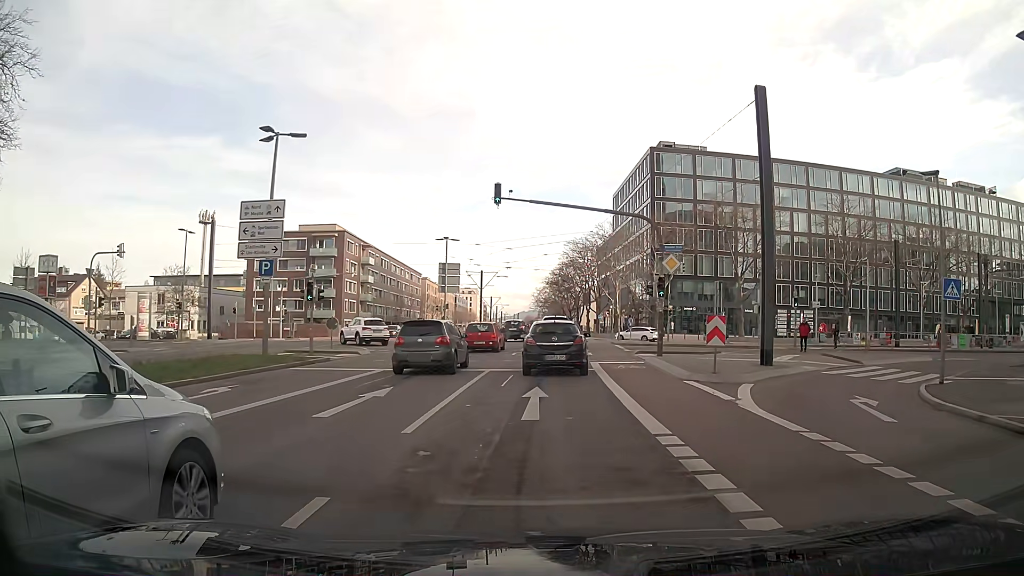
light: Day
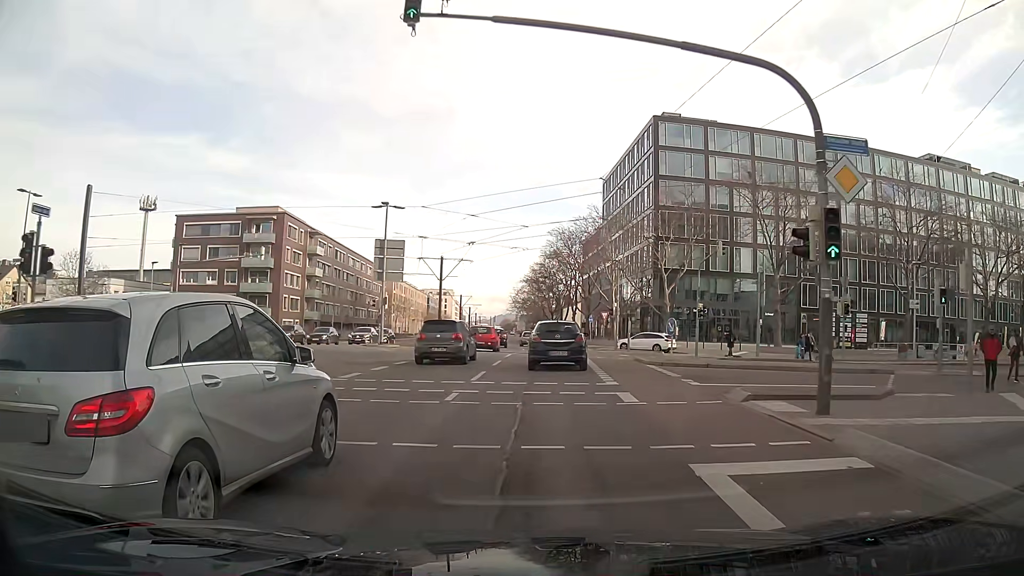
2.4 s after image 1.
(+0.3, +17.3) m; +1°
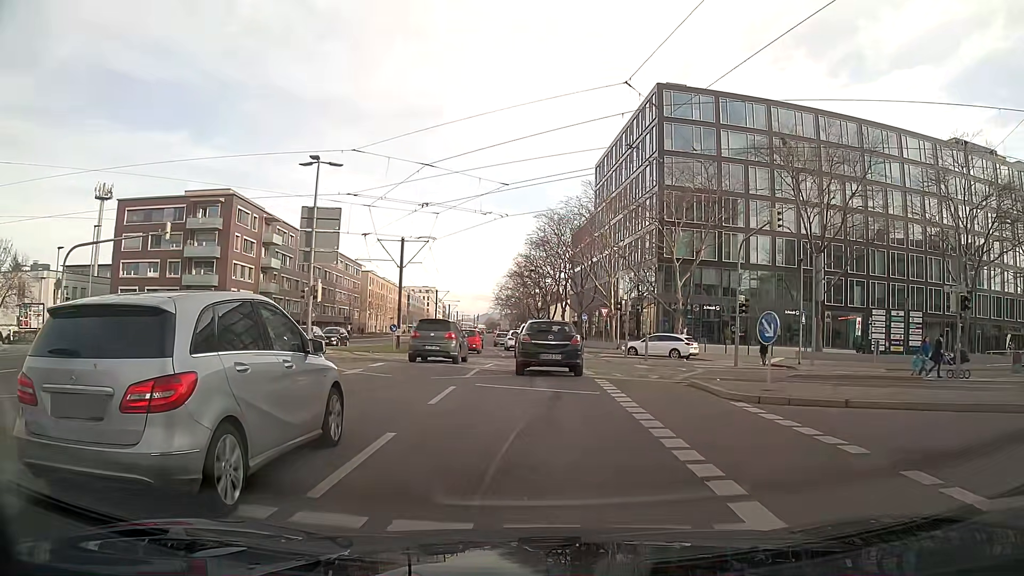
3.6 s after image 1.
(+0.2, +11.2) m; +1°
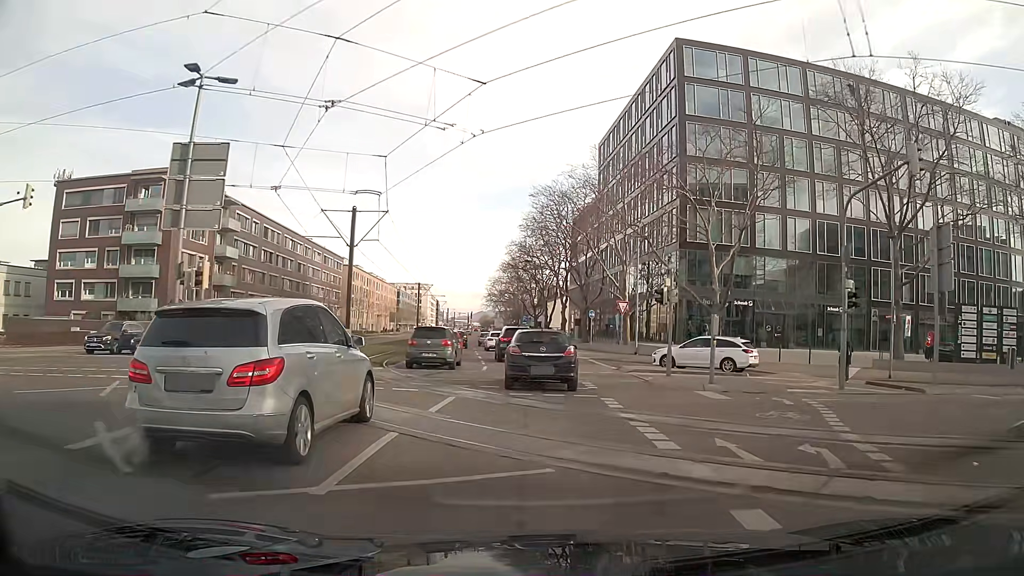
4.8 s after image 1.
(0.0, +11.4) m; 0°
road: secondary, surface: asphalt
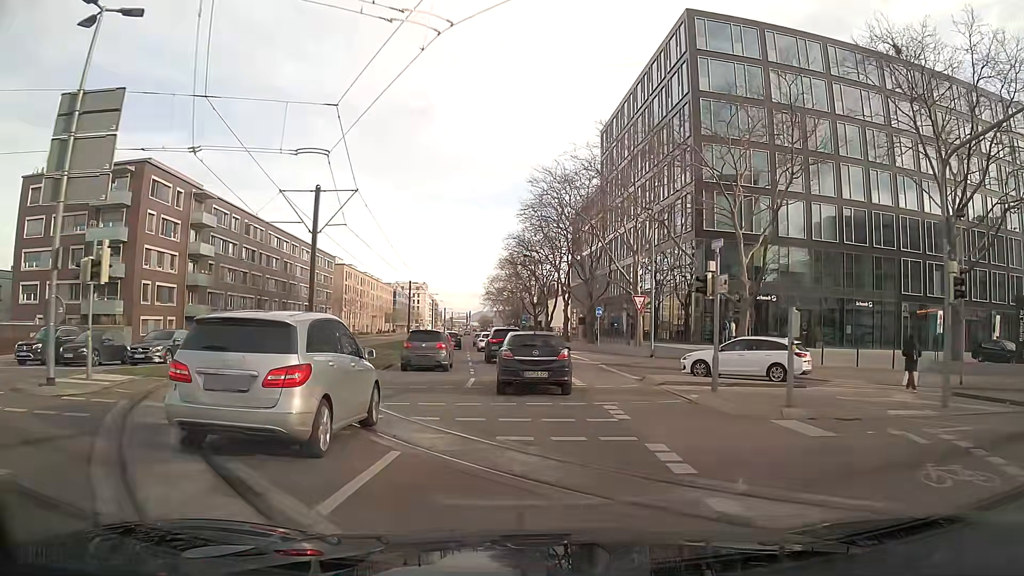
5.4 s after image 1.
(0.0, +5.6) m; 0°
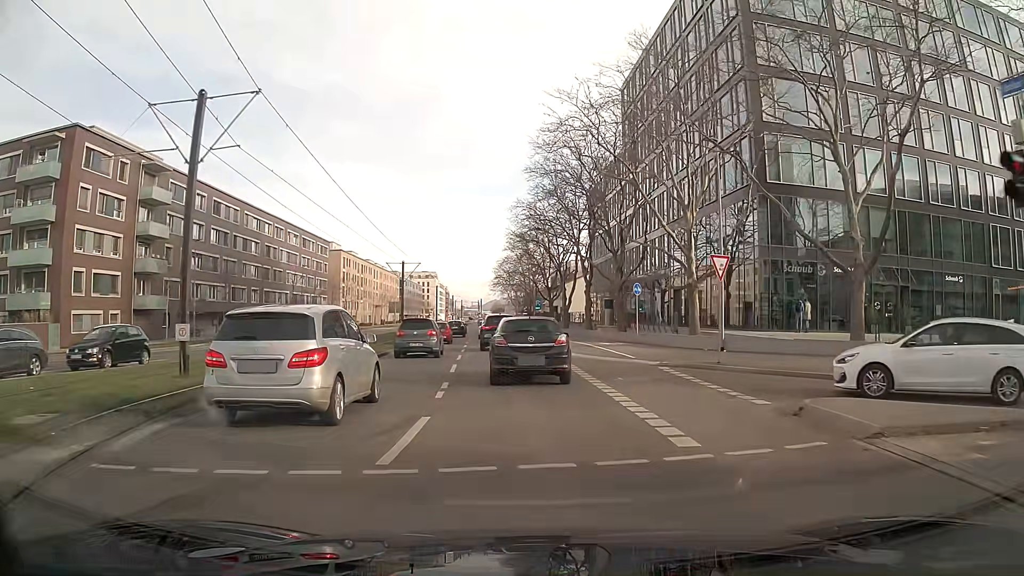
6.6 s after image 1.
(-0.1, +11.5) m; -1°
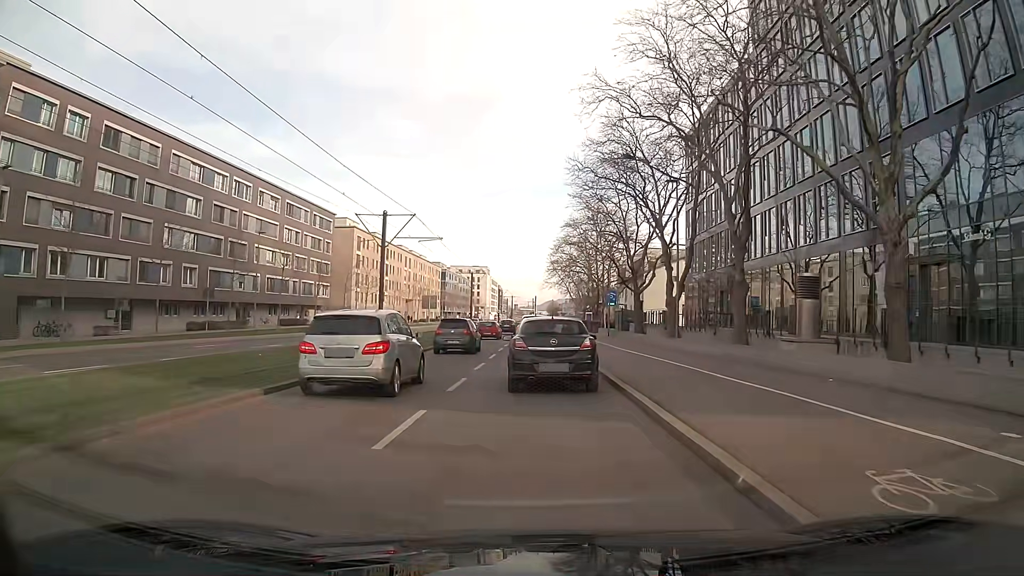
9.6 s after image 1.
(-1.2, +29.1) m; -4°
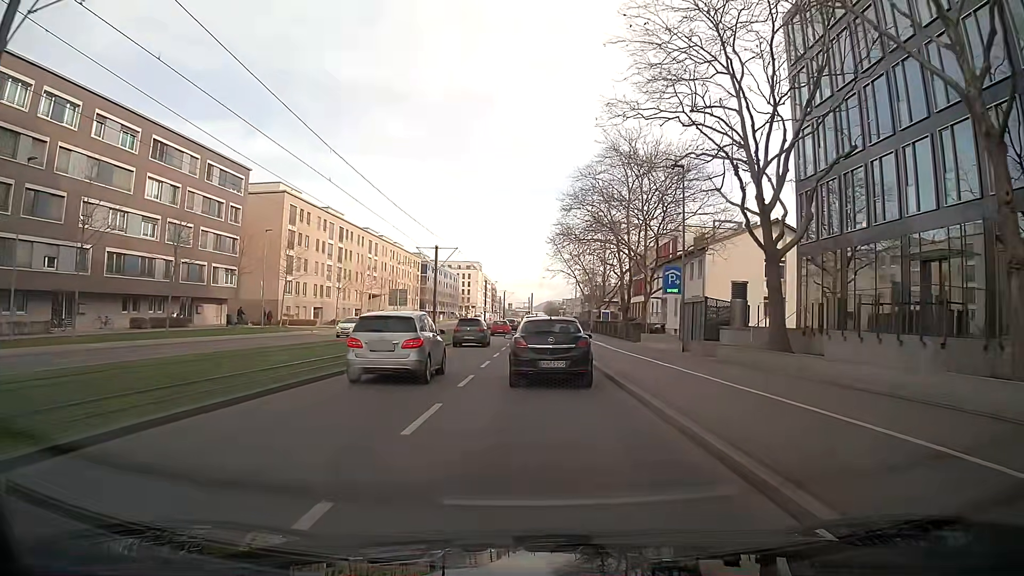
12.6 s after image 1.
(0.0, +29.4) m; 0°
